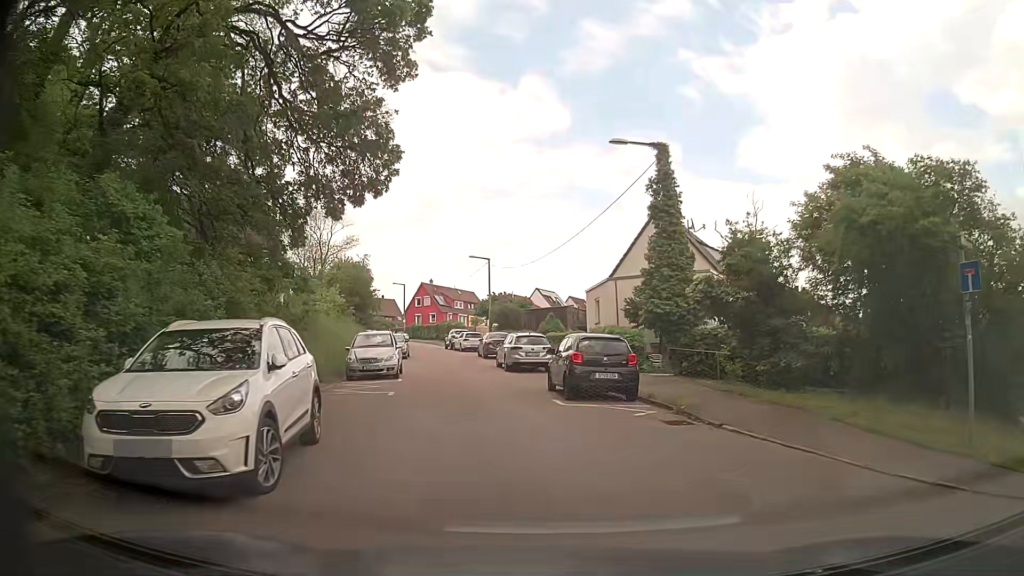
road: residential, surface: asphalt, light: Day
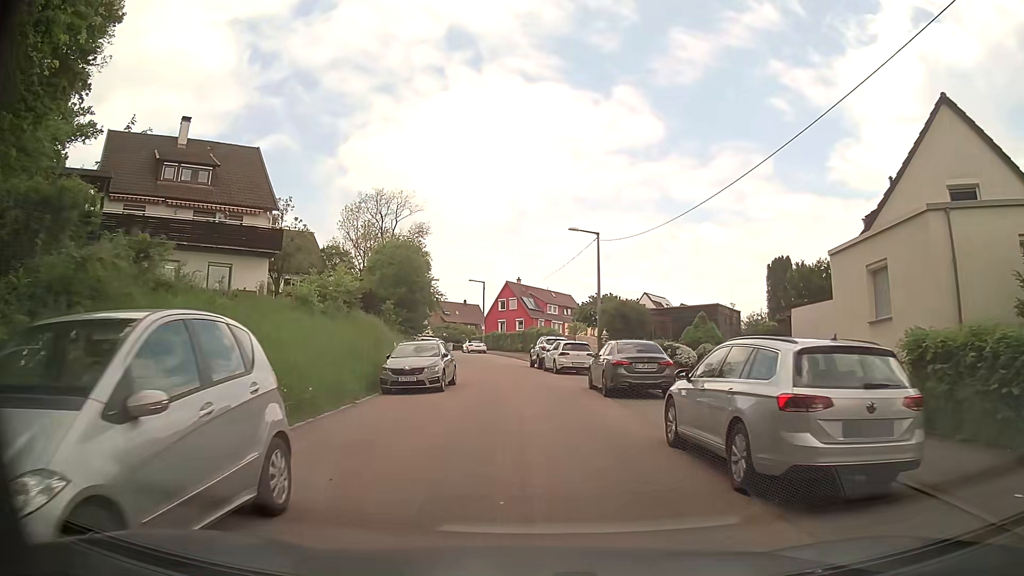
(-1.9, +19.9) m; -8°
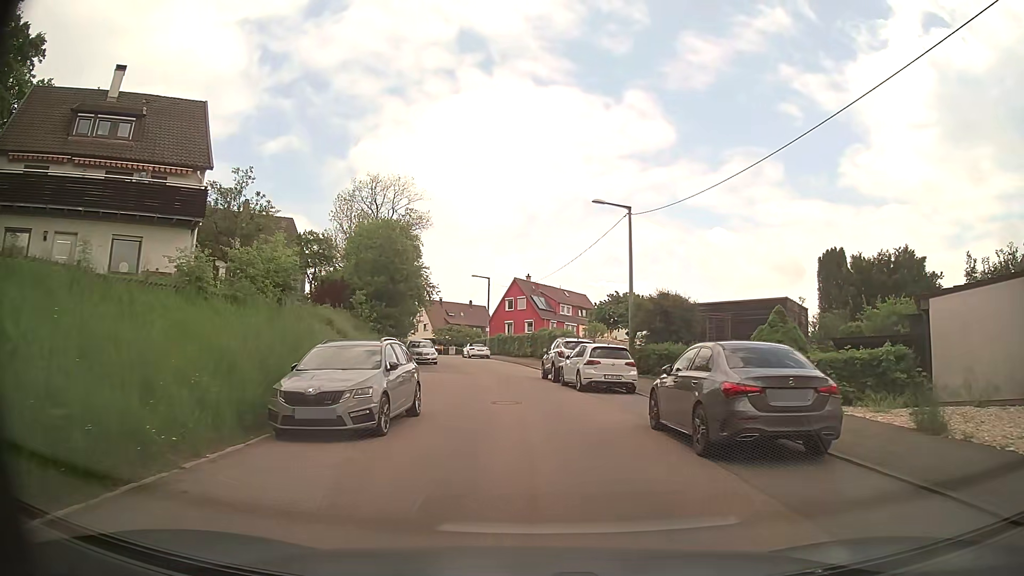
(-0.1, +9.0) m; 0°
